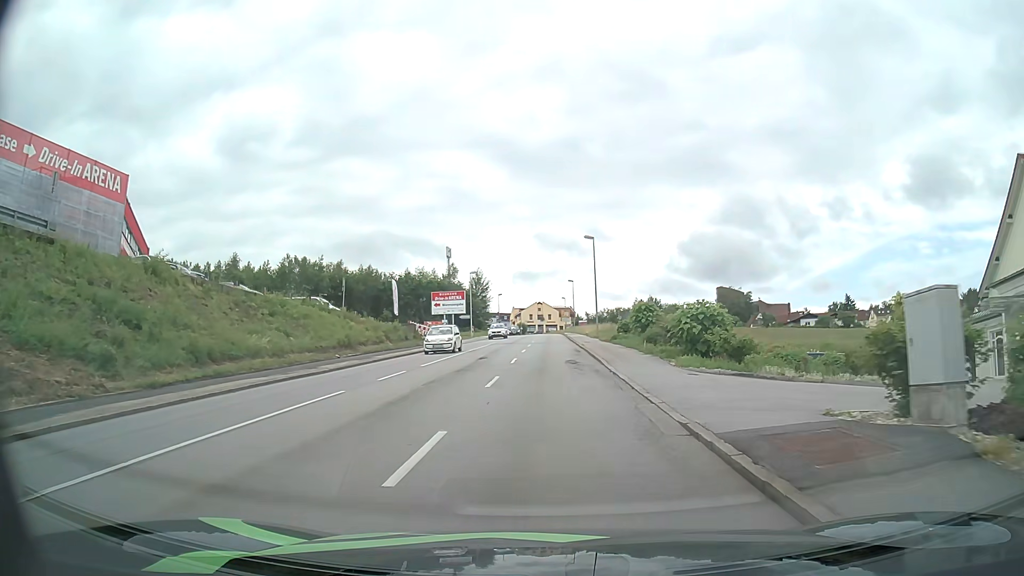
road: tertiary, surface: asphalt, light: Day
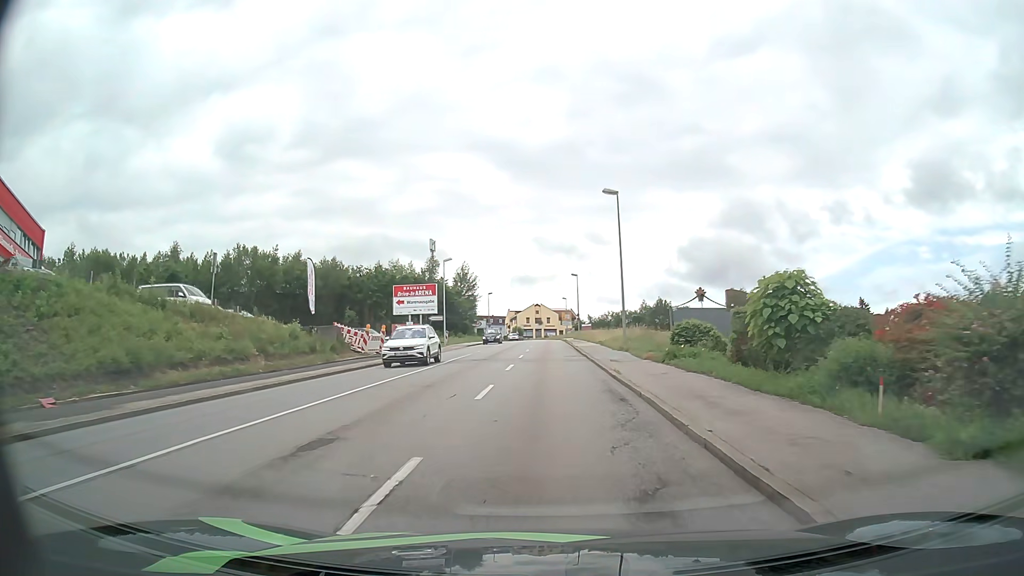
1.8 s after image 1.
(-0.1, +19.8) m; 0°
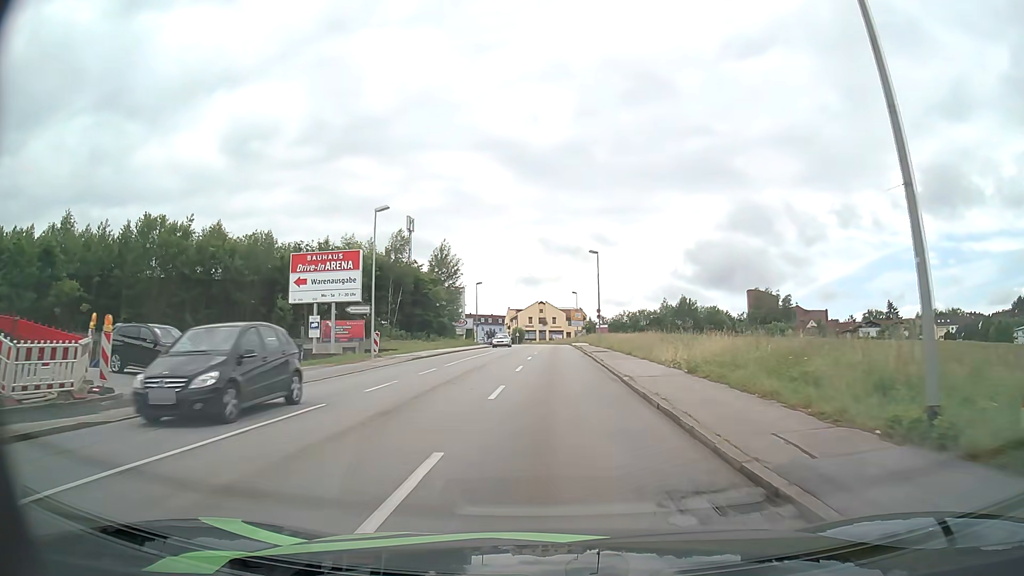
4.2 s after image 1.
(-0.2, +26.8) m; -1°
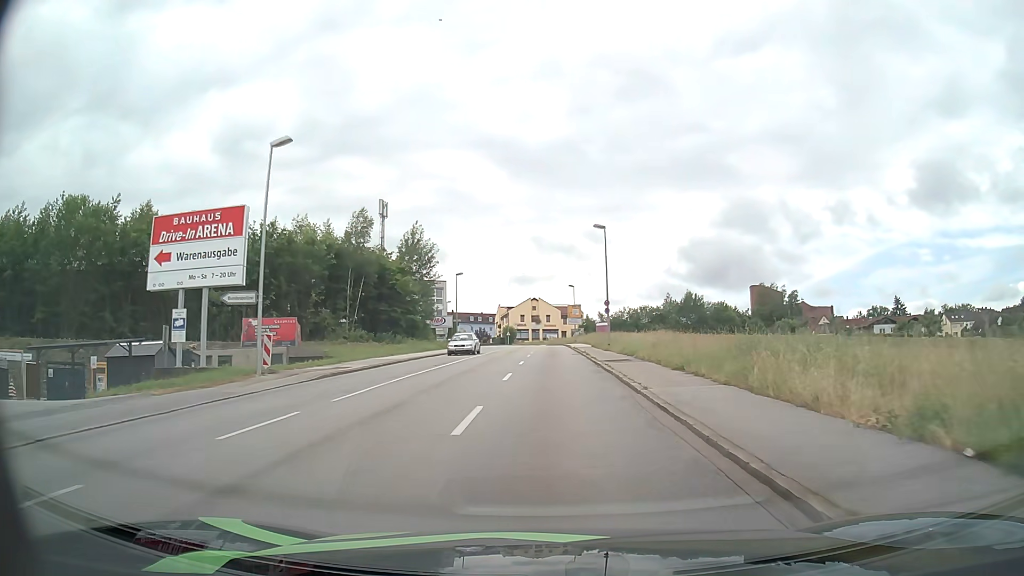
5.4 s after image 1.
(+0.1, +13.6) m; +1°
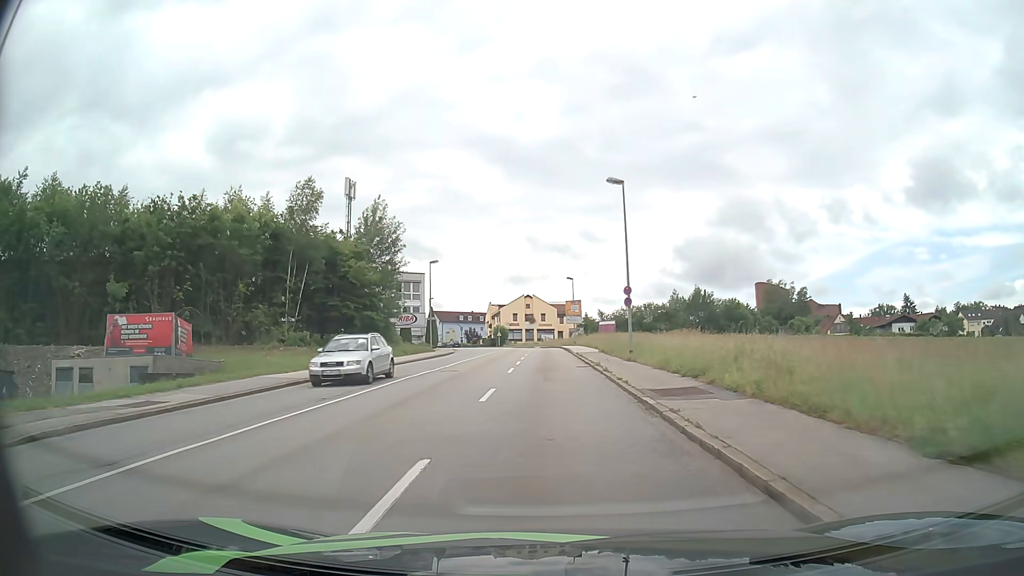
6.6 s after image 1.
(+0.1, +13.7) m; 0°
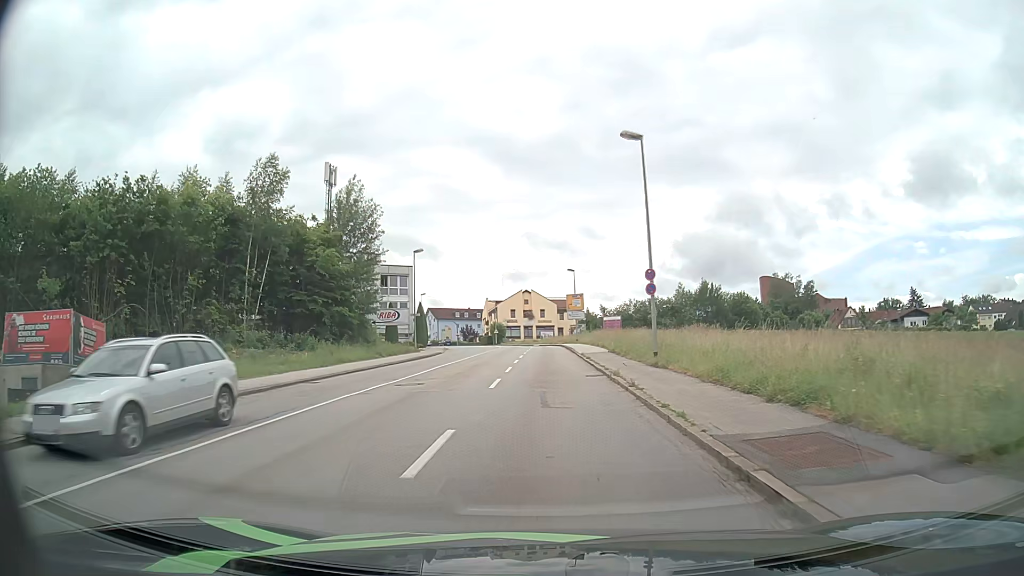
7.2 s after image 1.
(0.0, +6.9) m; 0°
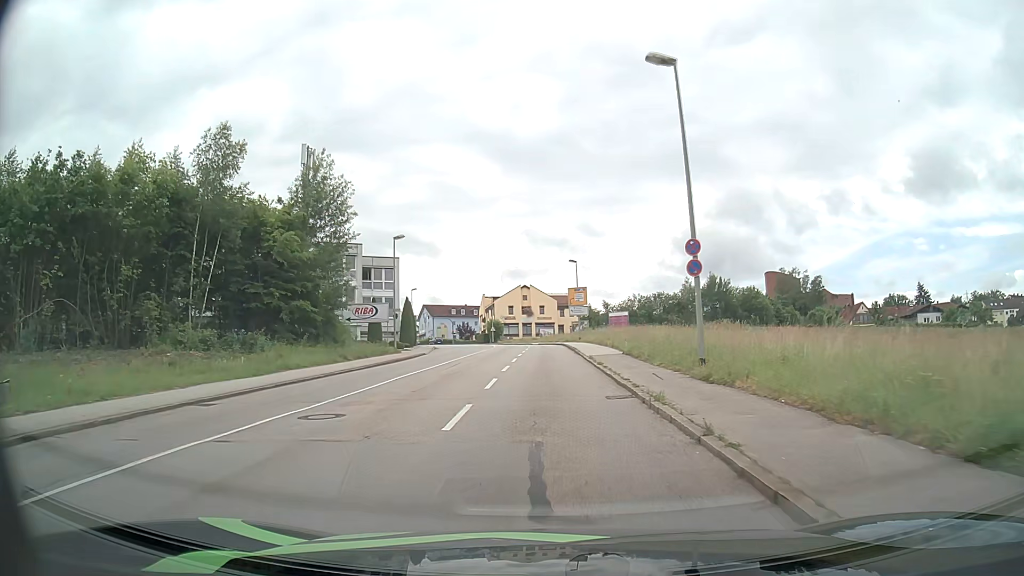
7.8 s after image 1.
(0.0, +7.0) m; 0°
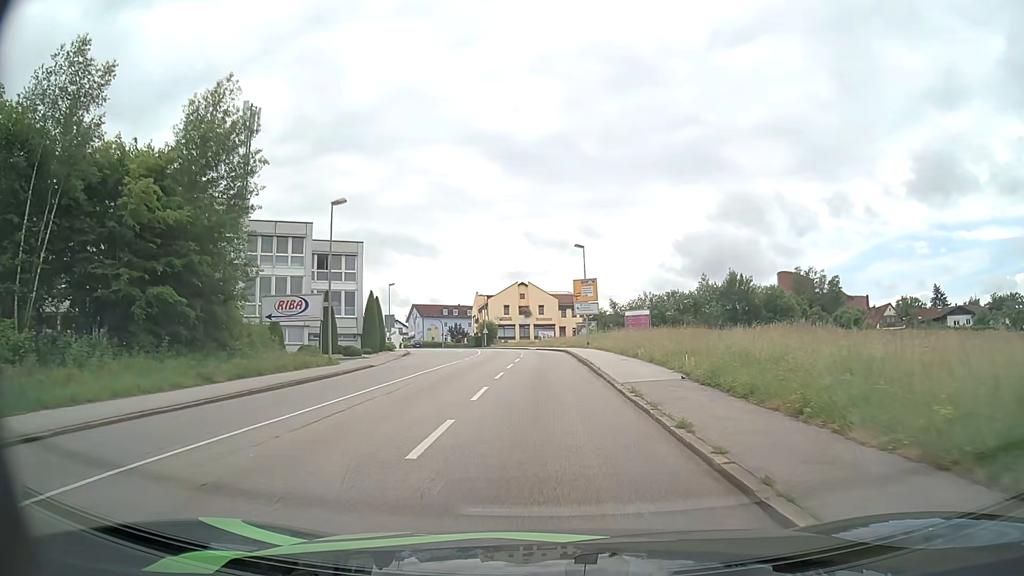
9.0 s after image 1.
(-0.1, +14.1) m; 0°
(0, +10) (0, +20) (0, +30) (0, +40) (-1, +50) (-1, +60) (-2, +70) (-4, +80) (-7, +89) (-10, +99) m
